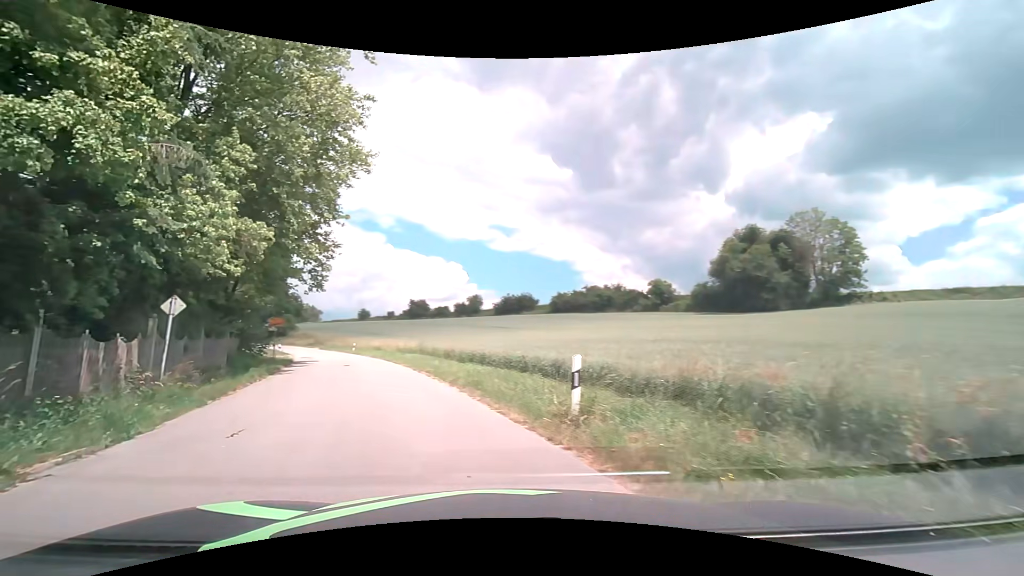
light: Day
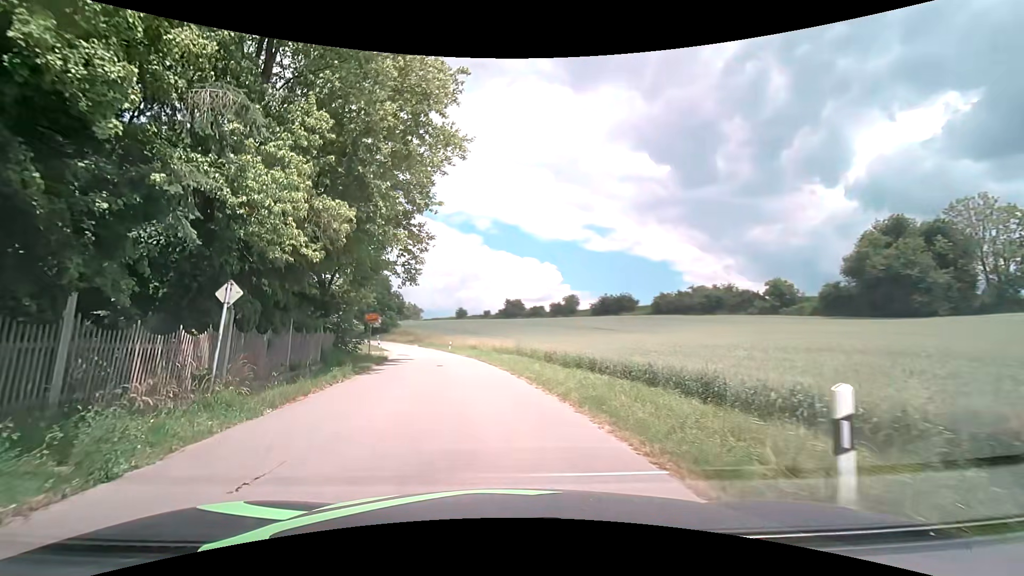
(-0.4, +3.5) m; -11°
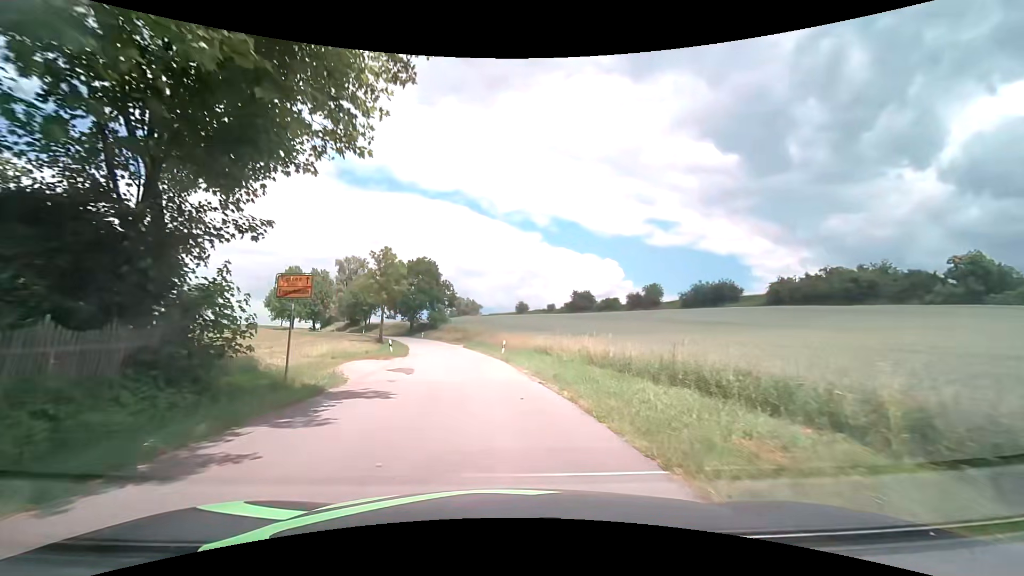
(-1.5, +21.2) m; -7°
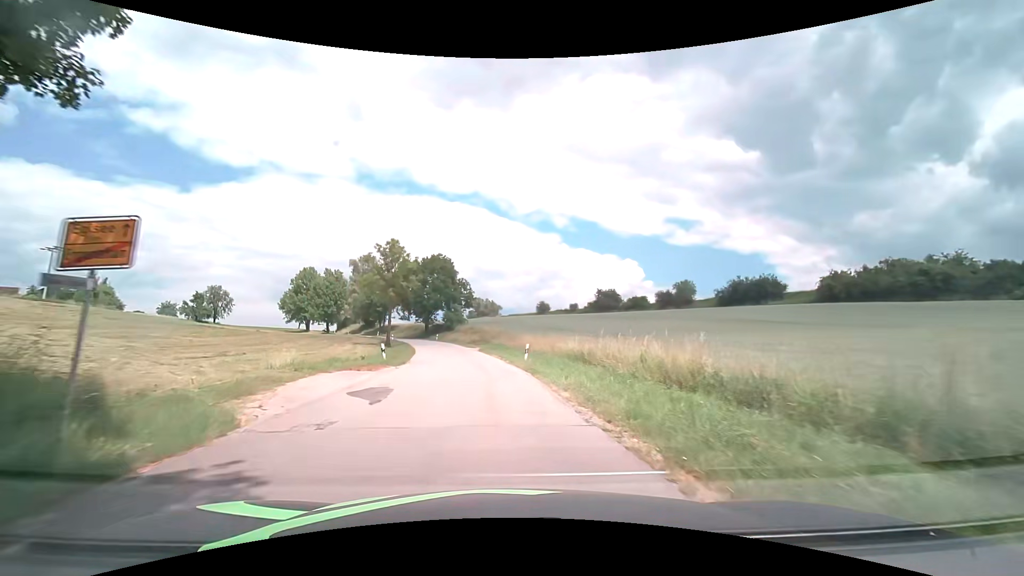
(-0.1, +7.3) m; -2°
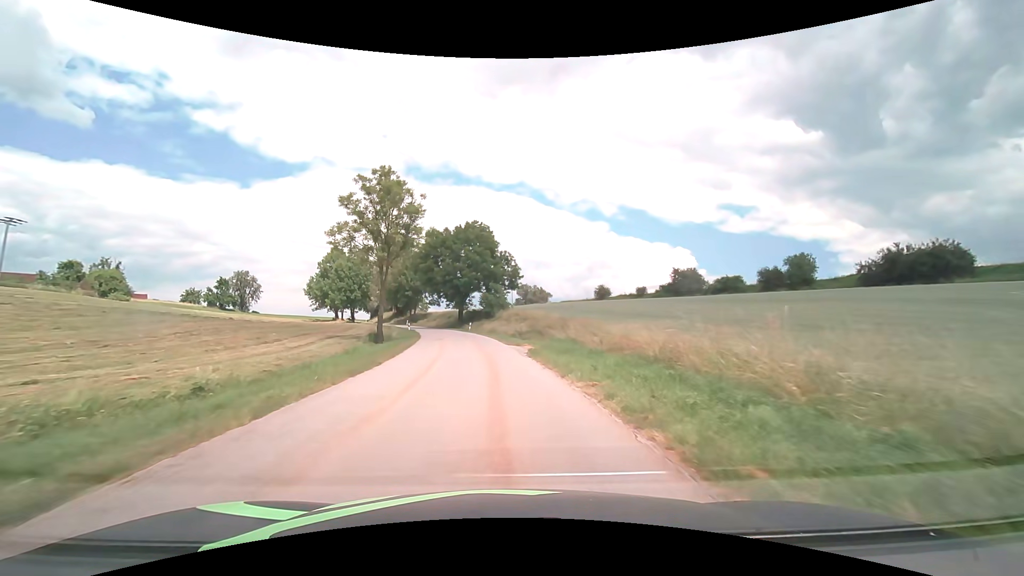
(-1.3, +23.0) m; -6°
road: tertiary
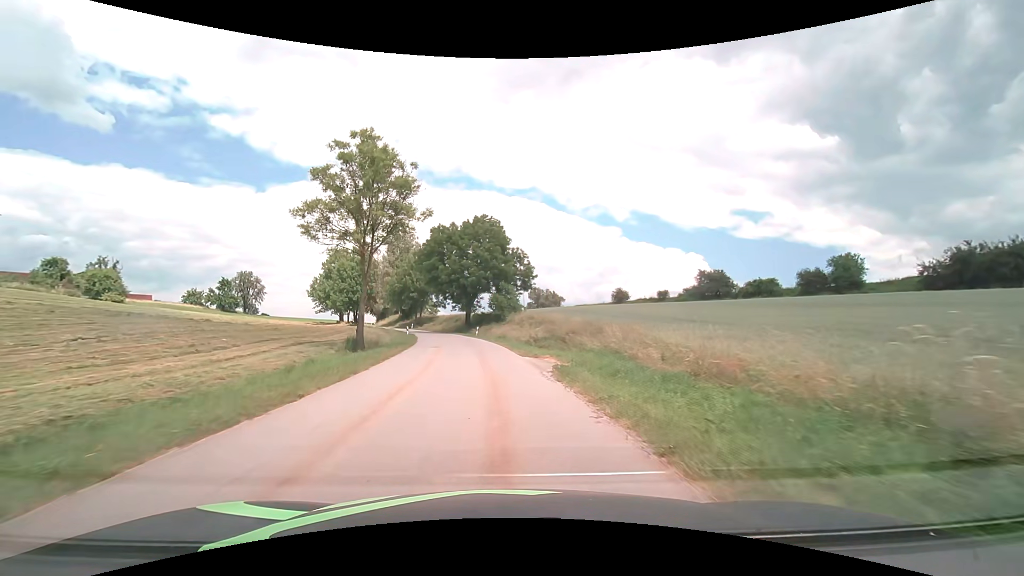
(-0.1, +7.3) m; -2°
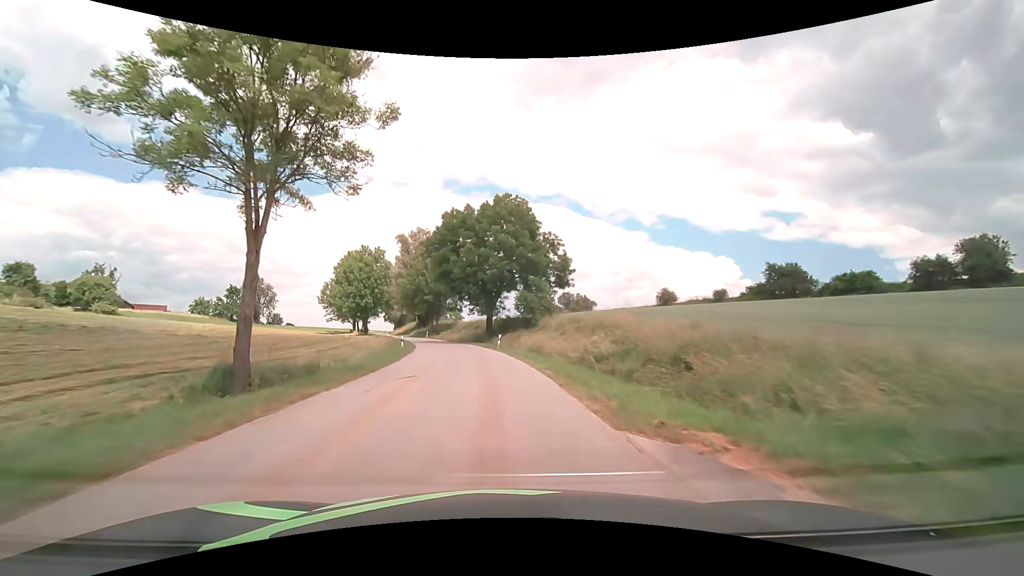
(-0.3, +15.0) m; -3°
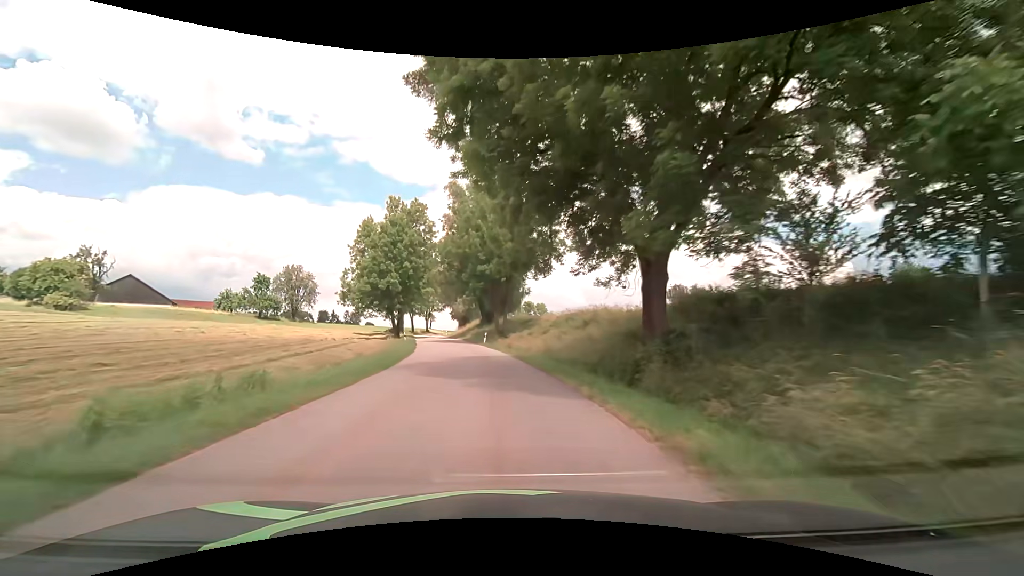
(-3.7, +41.7) m; -10°
(0, +10) (-1, +20) (-2, +30) (-3, +40) (-5, +50) (-7, +60) (-9, +69) (-10, +79) (-12, +89) (-14, +99) m
